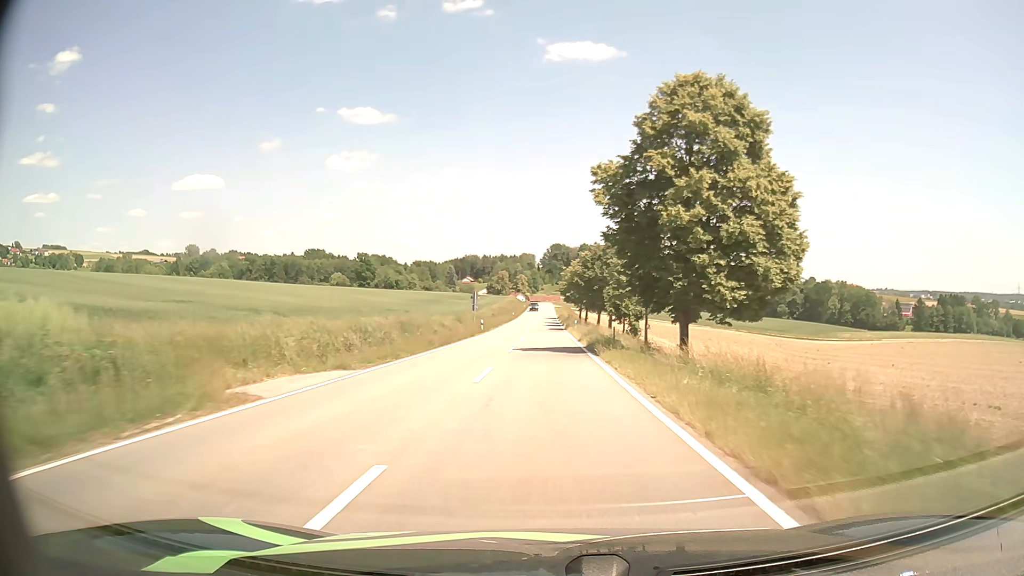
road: tertiary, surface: asphalt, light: Day
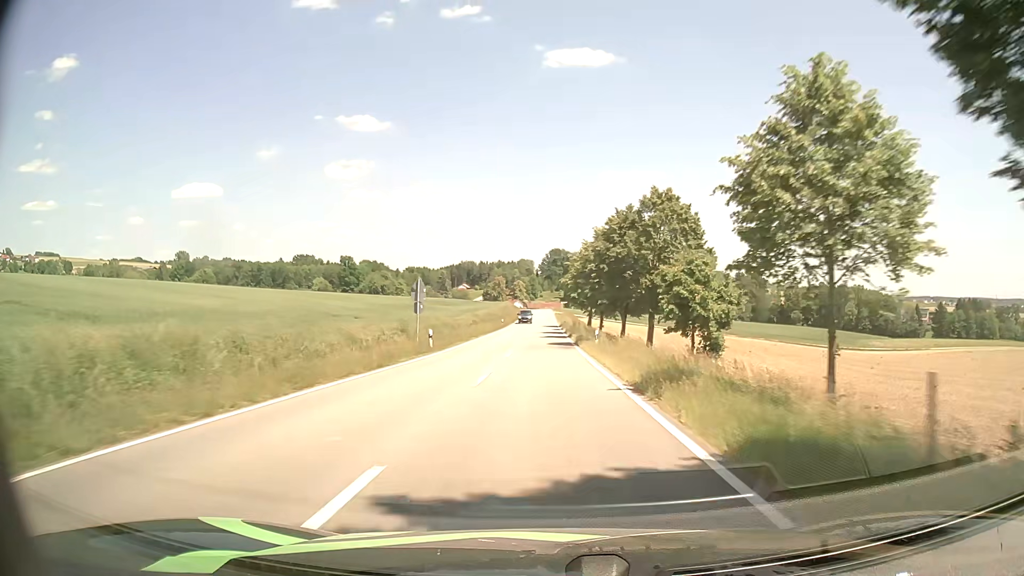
(+0.1, +24.7) m; 0°
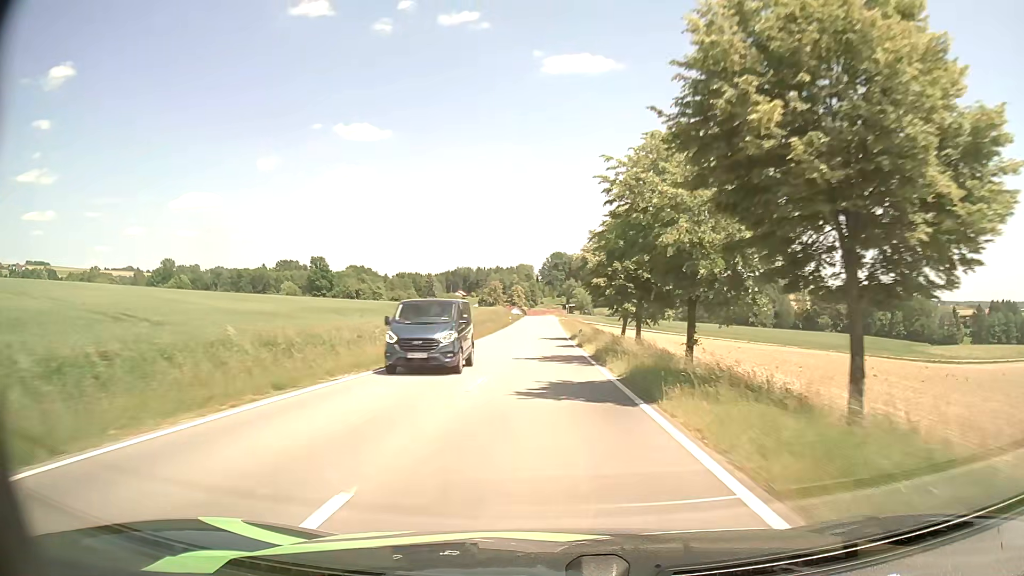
(+0.2, +38.0) m; 0°
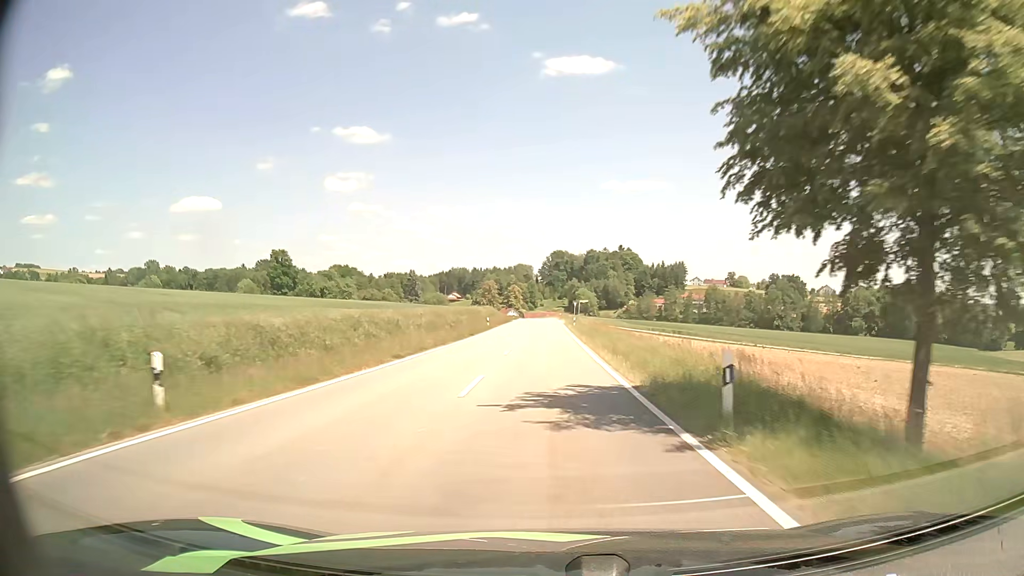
(0.0, +38.3) m; 0°
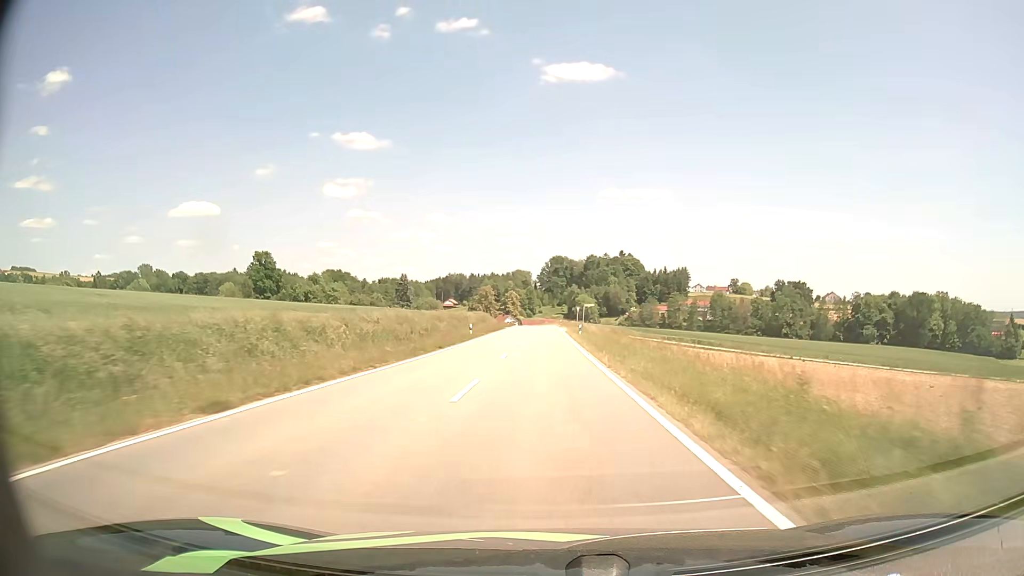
(+0.1, +12.8) m; 0°
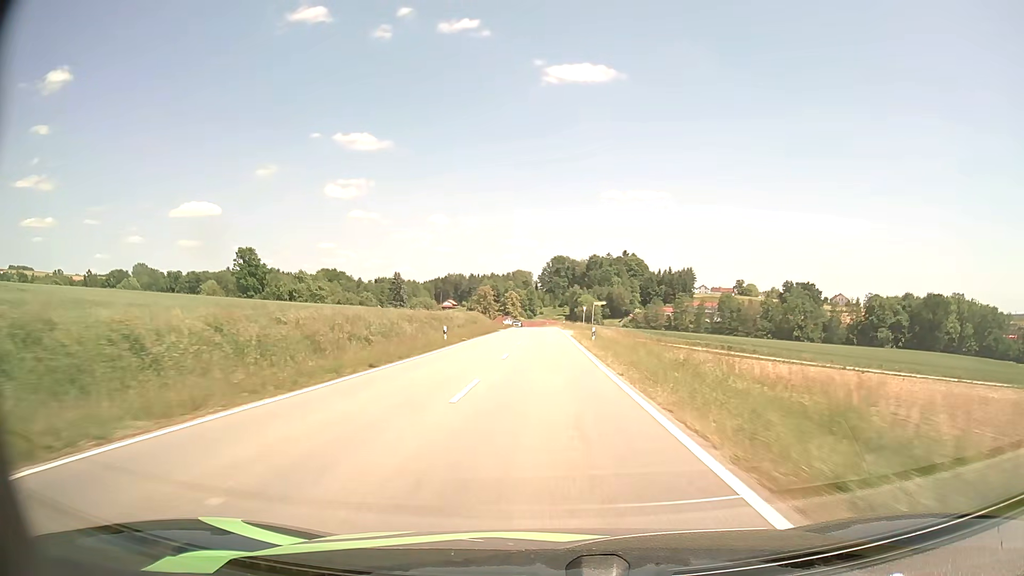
(0.0, +12.7) m; 0°
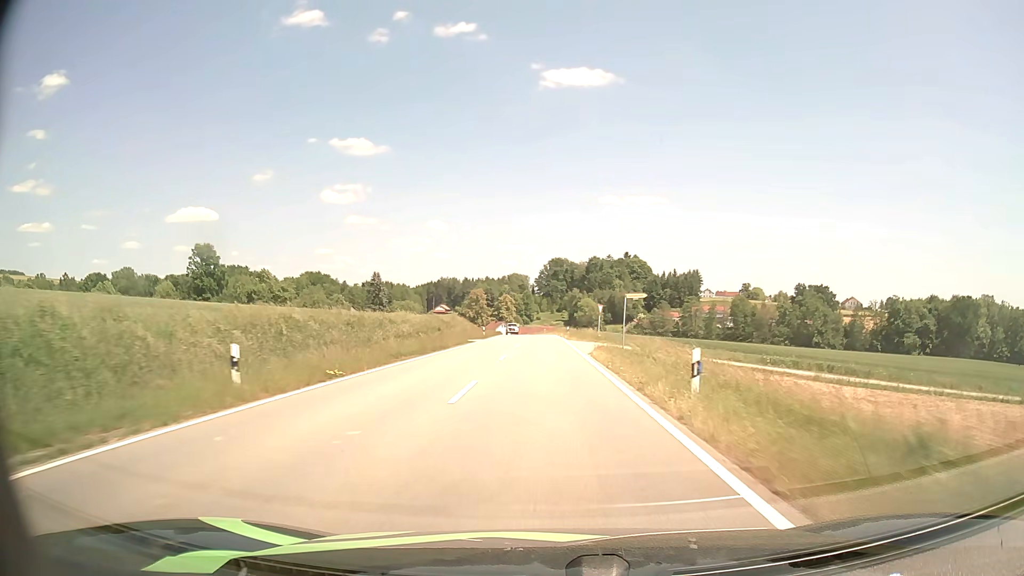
(0.0, +24.5) m; 0°
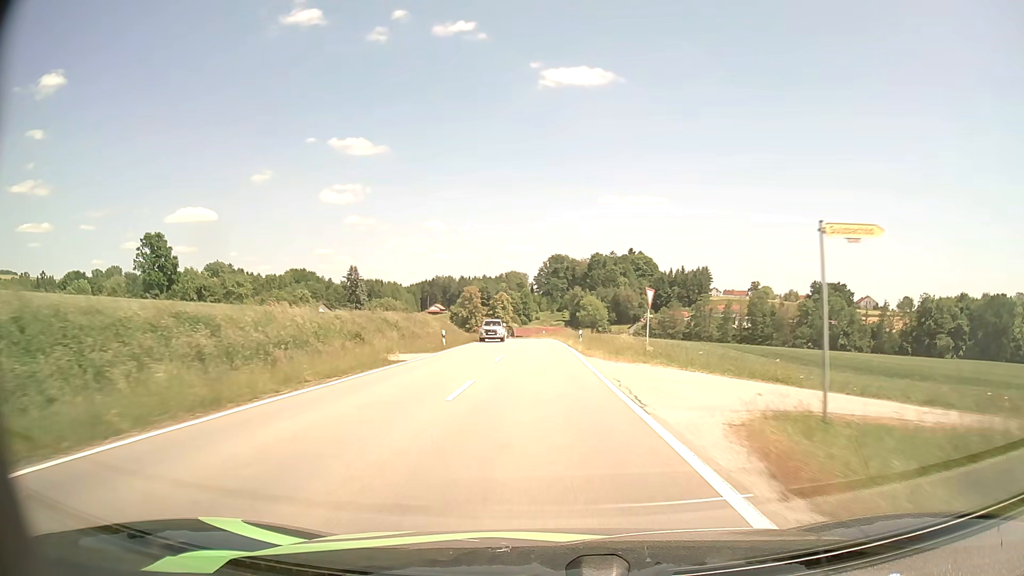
(0.0, +24.2) m; 0°
(0, +10) (0, +20) (0, +30) (0, +40) (0, +50) (-1, +60) (-1, +70) (-2, +80) (-2, +90) (-3, +100) m
